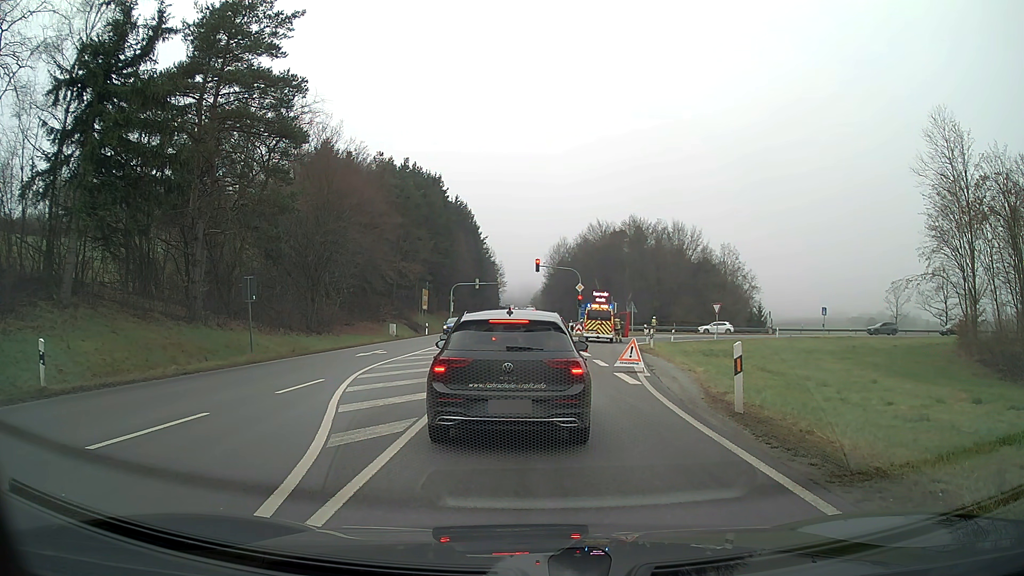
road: primary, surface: asphalt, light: Day
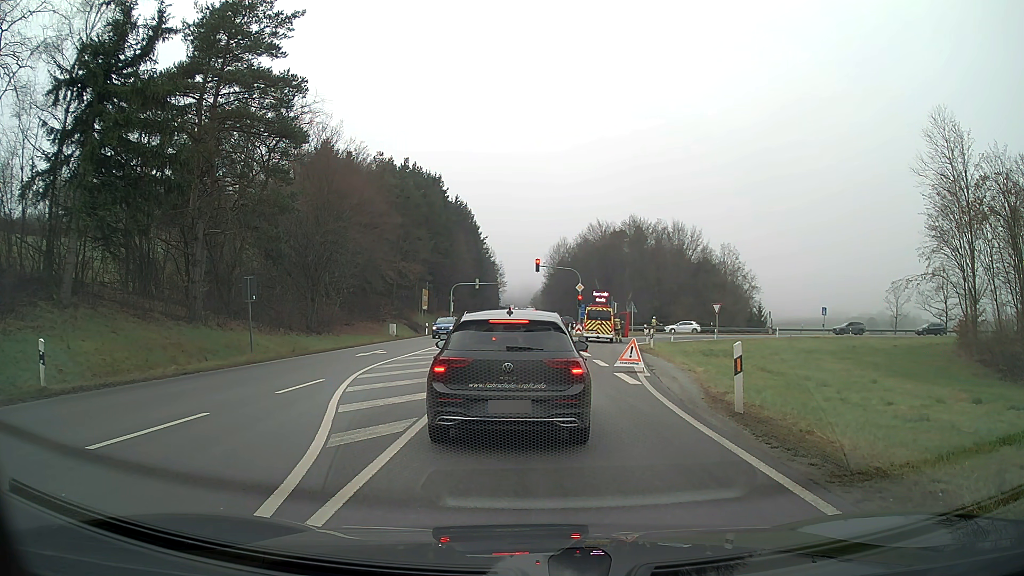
(0.0, 0.0) m; 0°
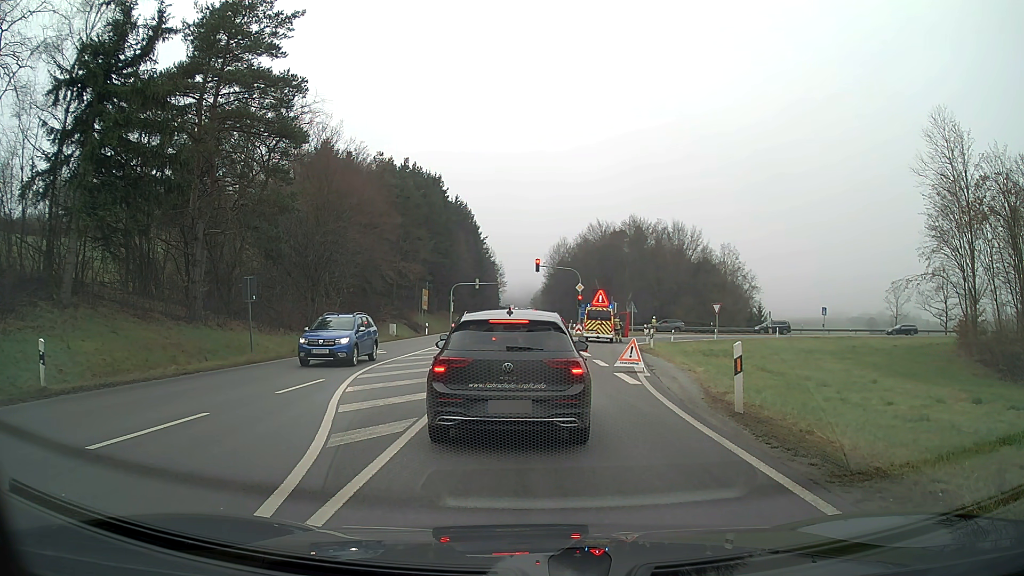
(0.0, 0.0) m; 0°
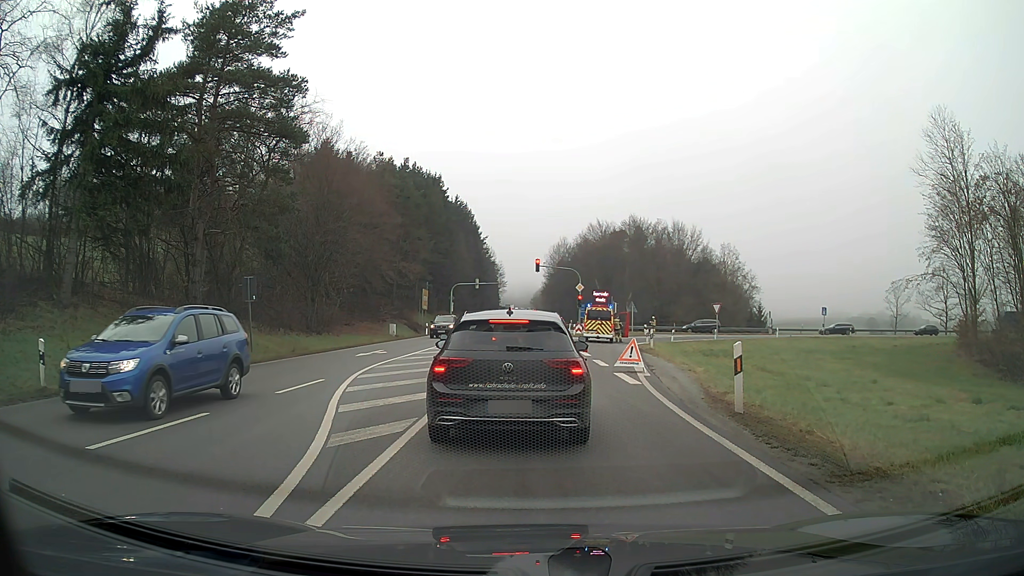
(0.0, 0.0) m; 0°
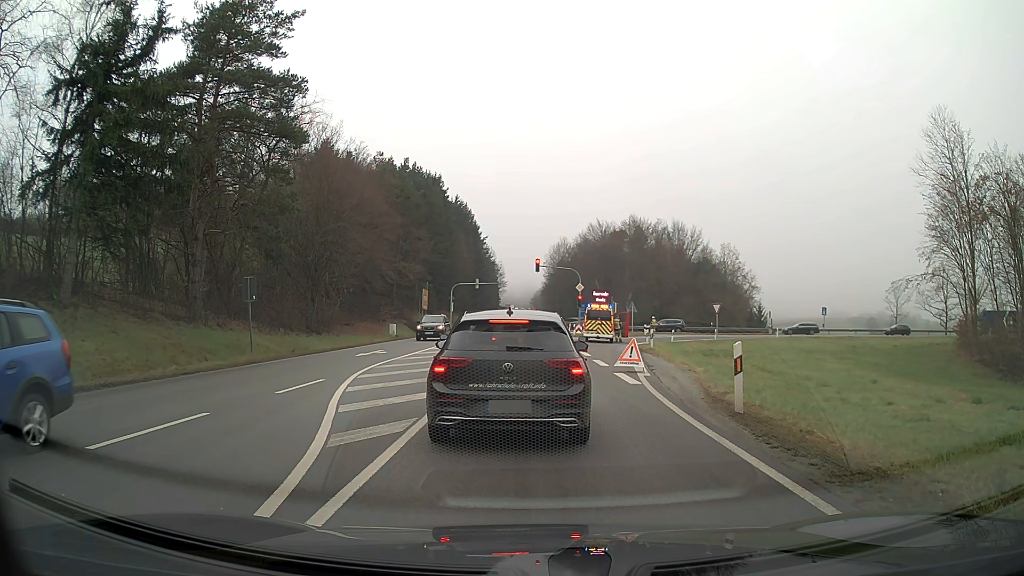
(0.0, 0.0) m; 0°
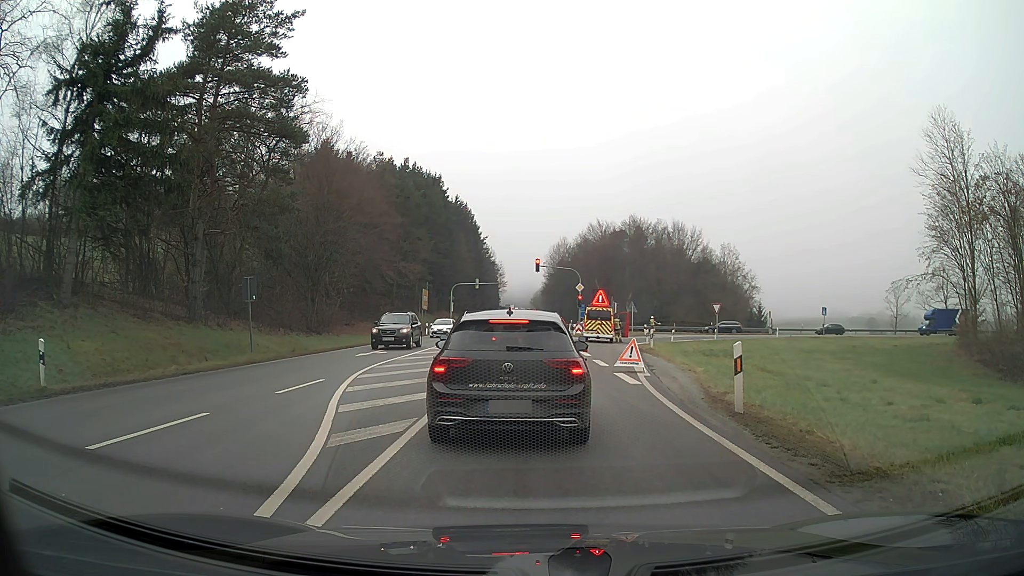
(0.0, 0.0) m; 0°
